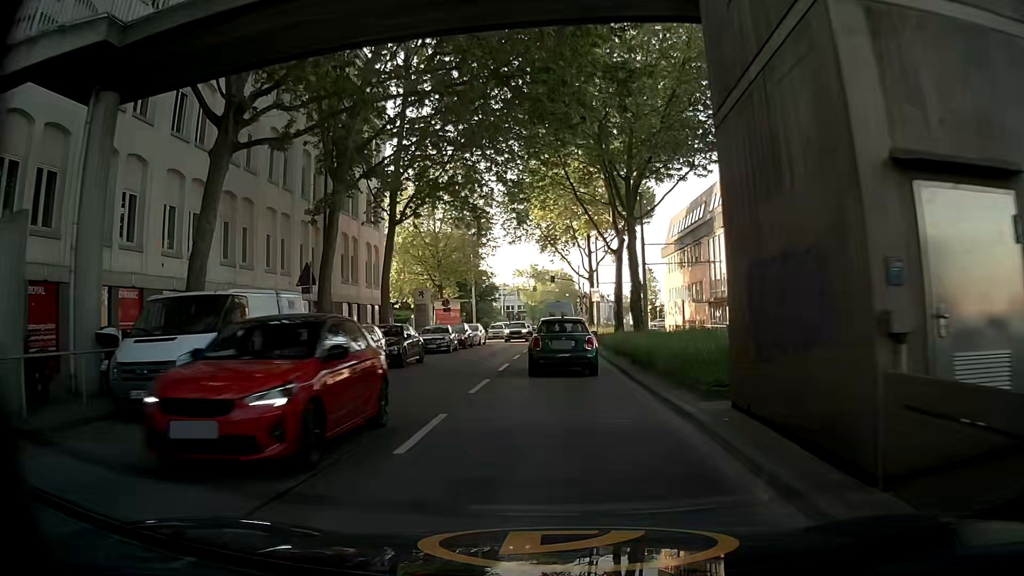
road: secondary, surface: asphalt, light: Day
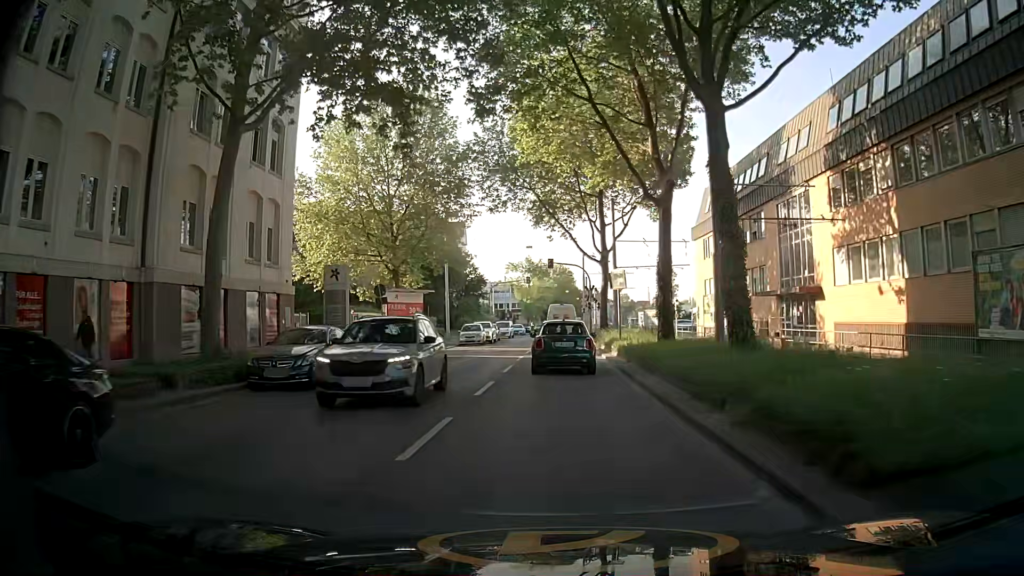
(+0.1, +18.6) m; +2°
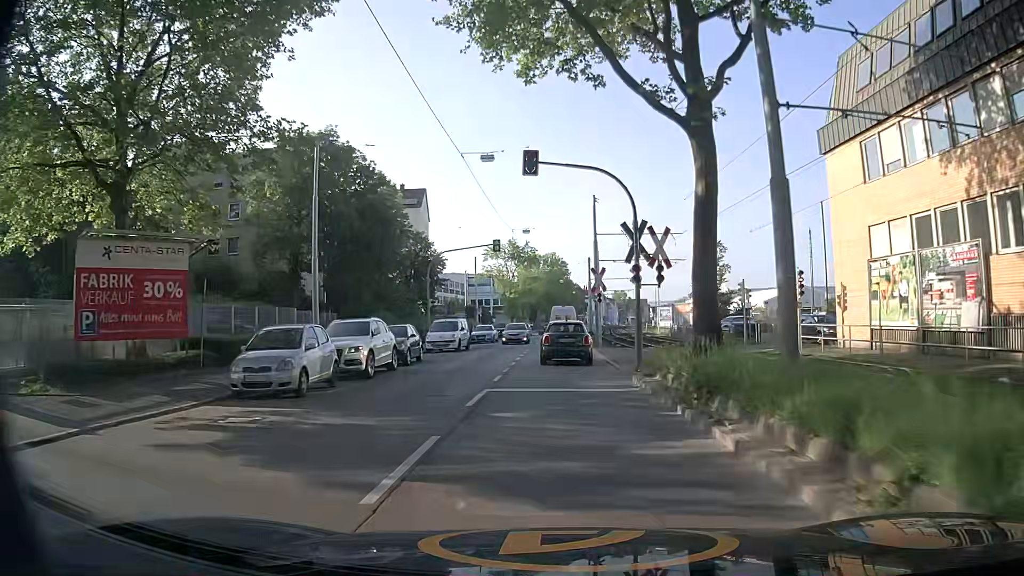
(-0.2, +32.5) m; -2°
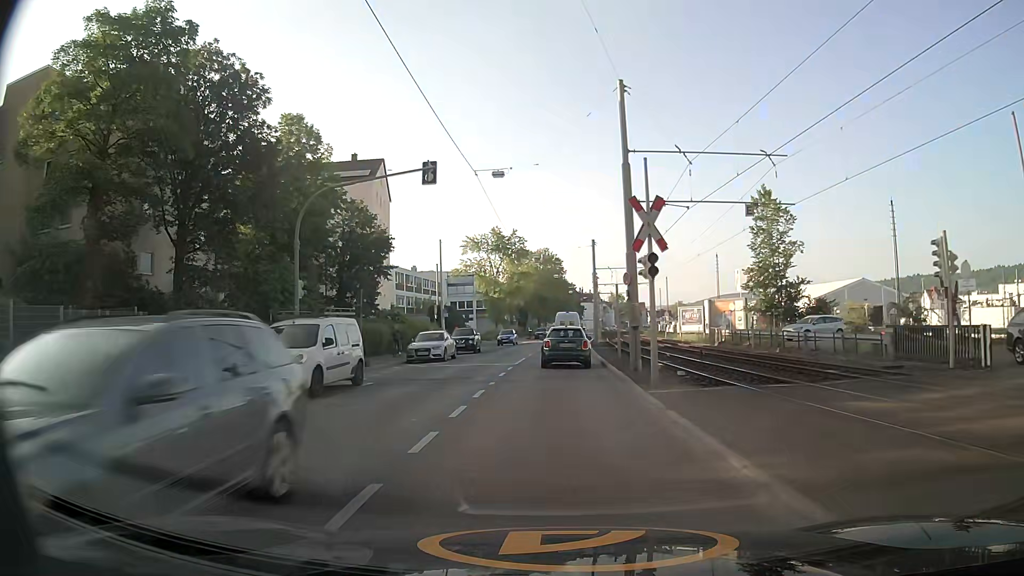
(+0.7, +21.0) m; +3°
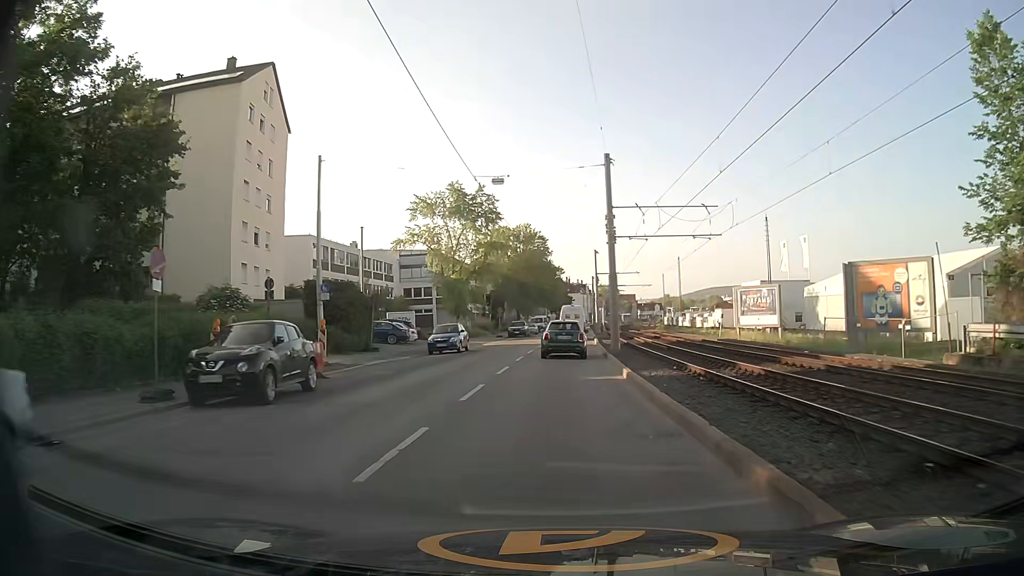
(-0.2, +29.0) m; +1°
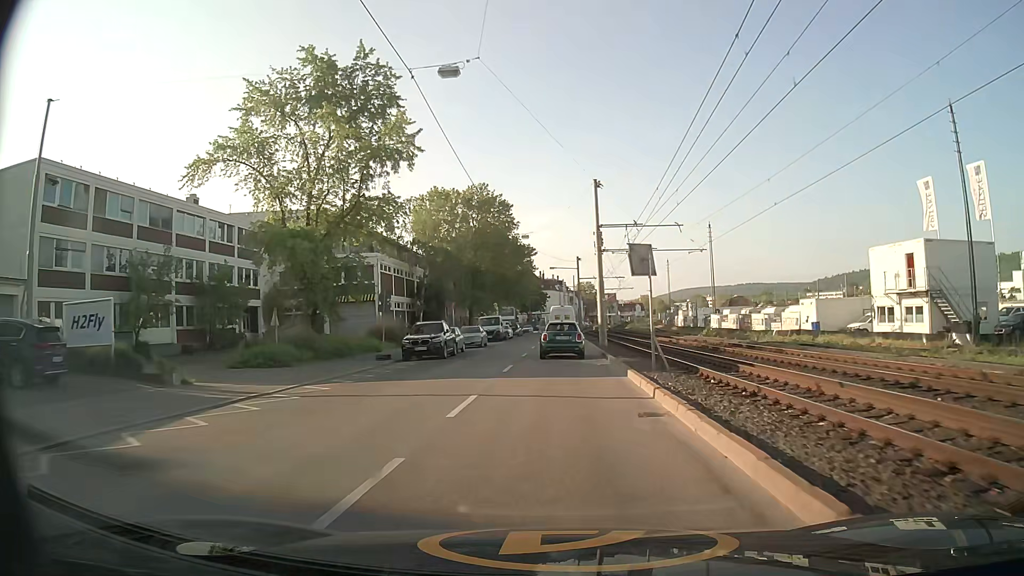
(+0.7, +38.8) m; +2°
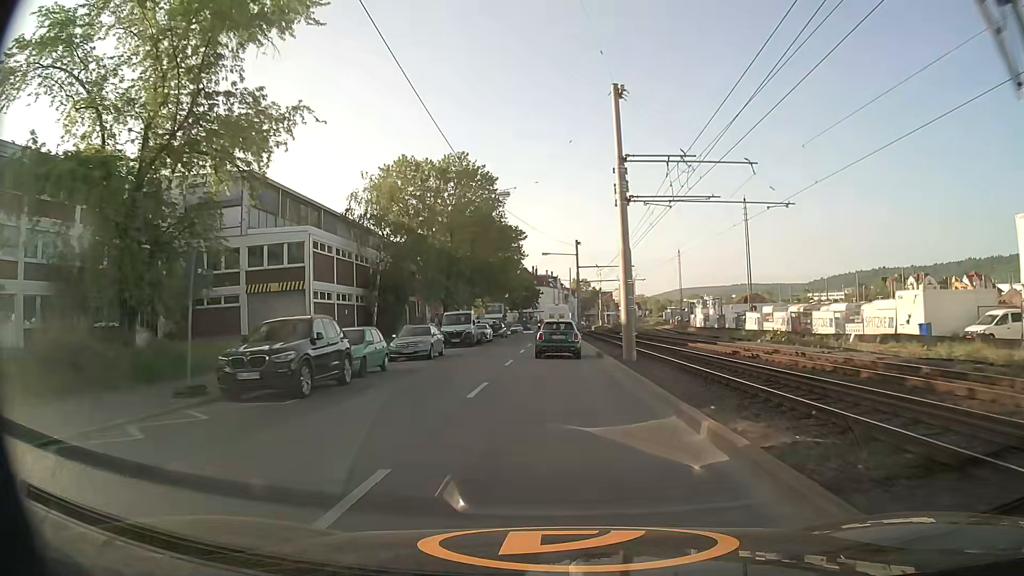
(+0.1, +16.0) m; 0°
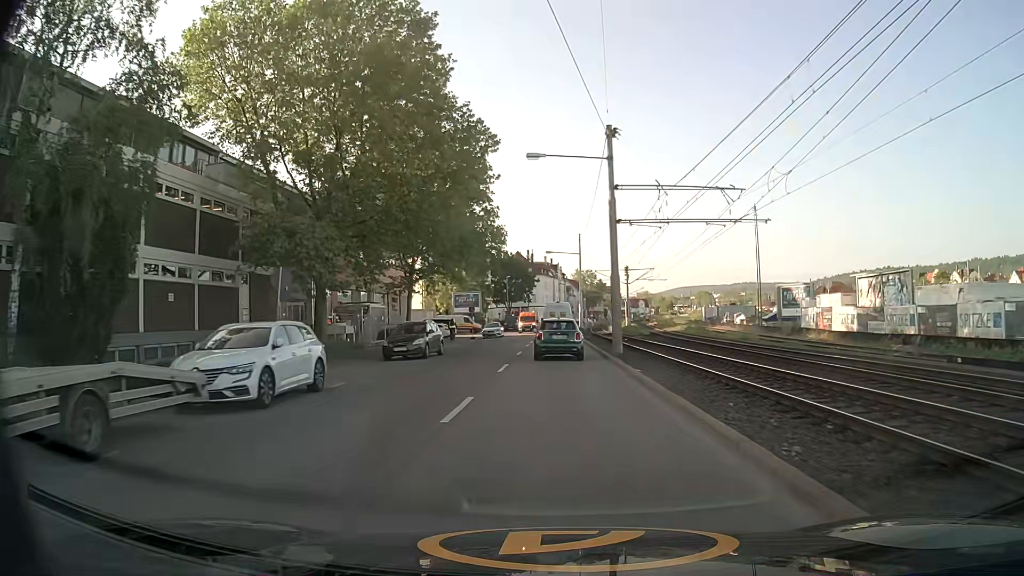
(+0.2, +39.6) m; 0°
(0, +10) (0, +20) (0, +30) (0, +40) (0, +50) (0, +60) (0, +70) (0, +80) (+1, +90) (+1, +100) m
